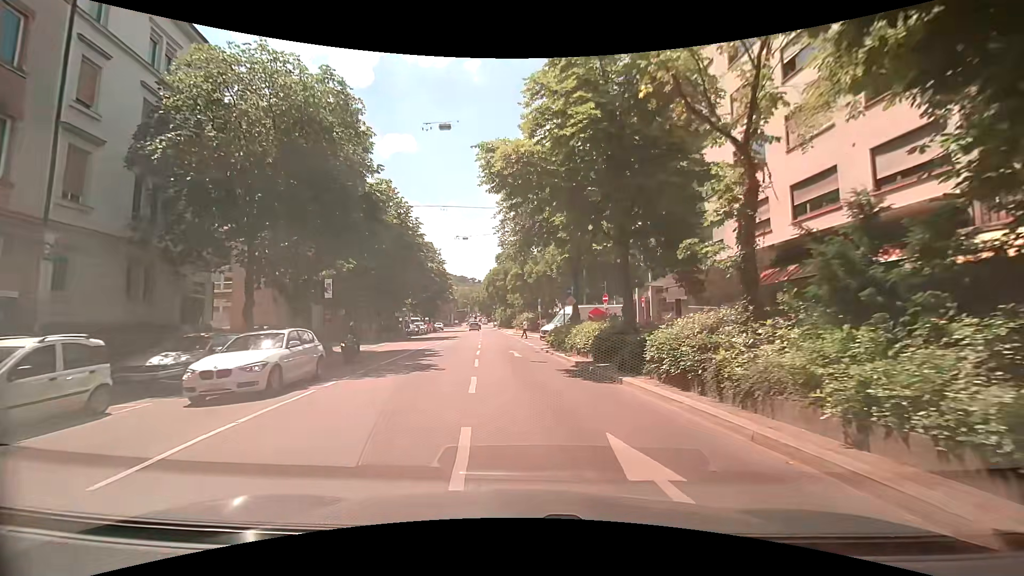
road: secondary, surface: asphalt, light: Day
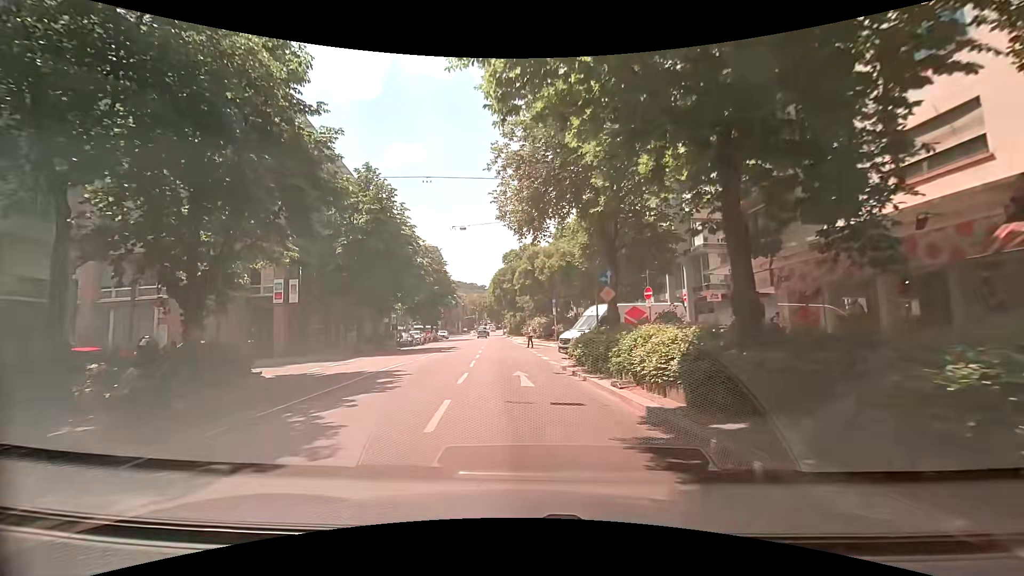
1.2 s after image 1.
(-0.1, +8.9) m; -2°
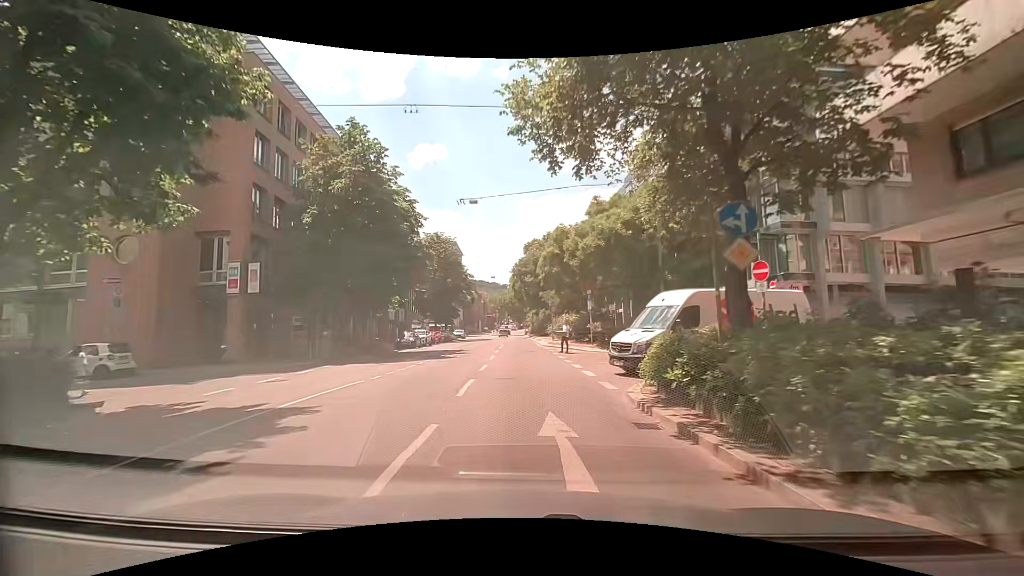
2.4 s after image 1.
(-0.1, +9.0) m; -2°
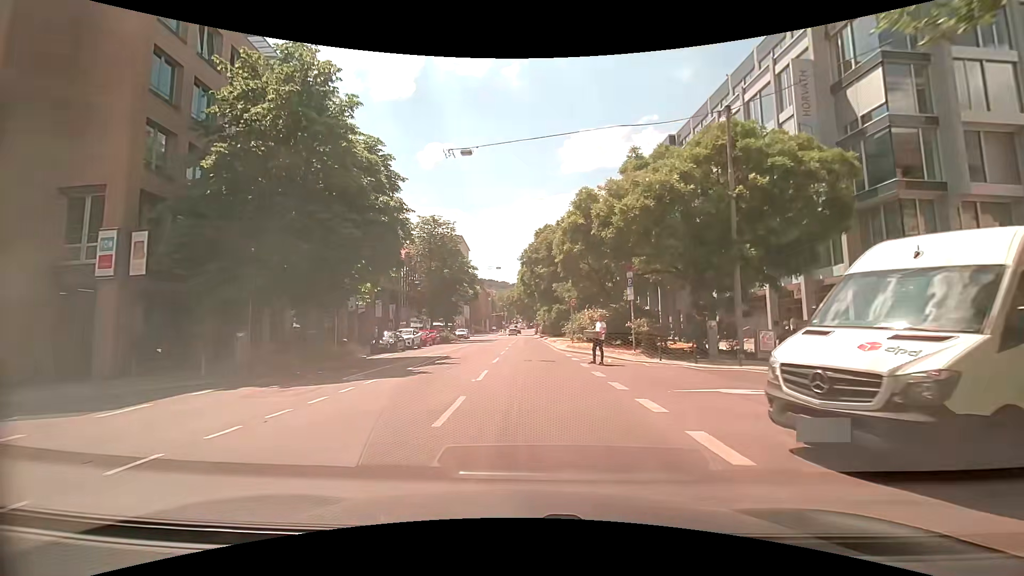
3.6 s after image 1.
(-0.1, +9.7) m; 0°
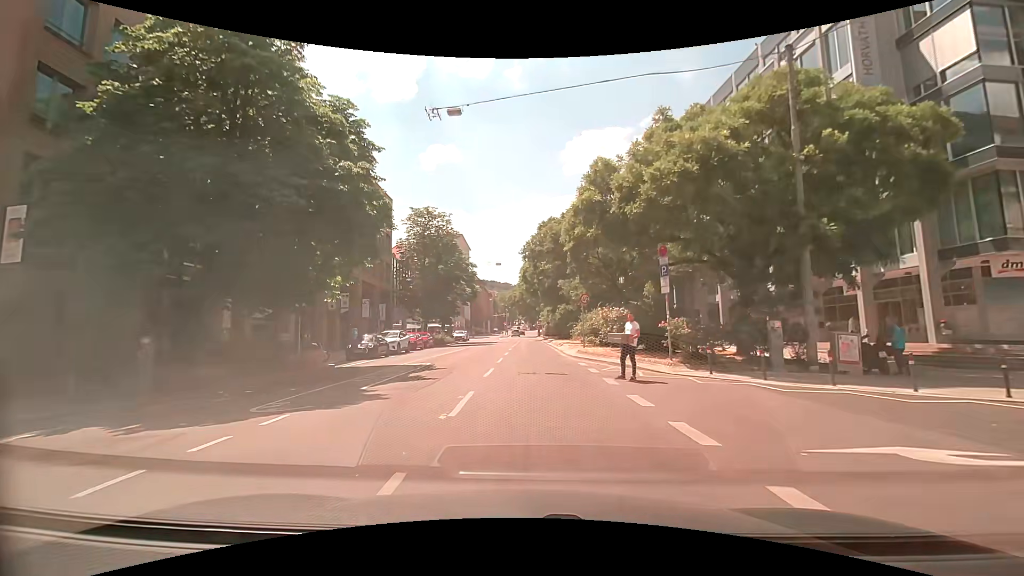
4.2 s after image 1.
(-0.1, +5.1) m; -1°
